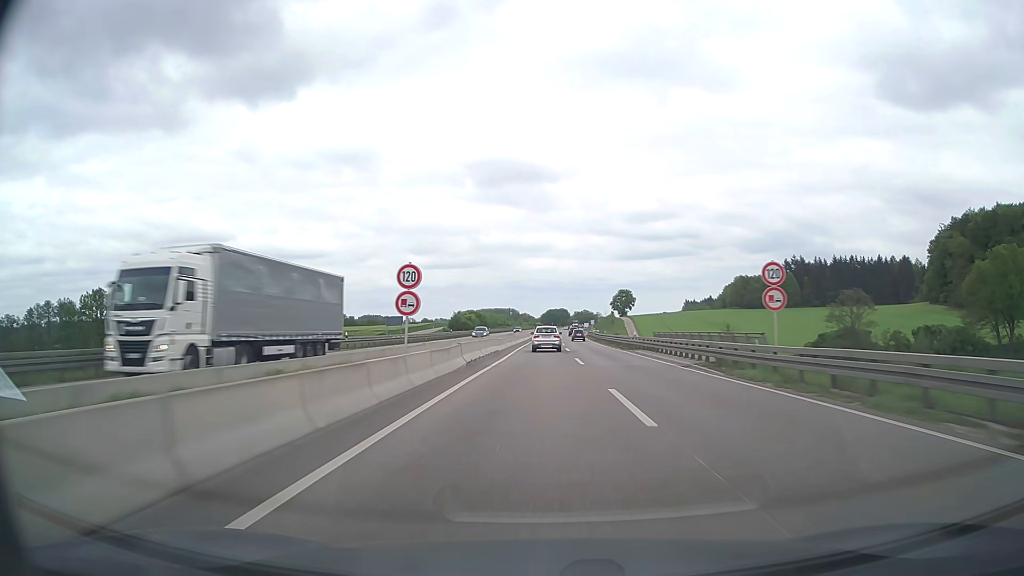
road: trunk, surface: asphalt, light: Day
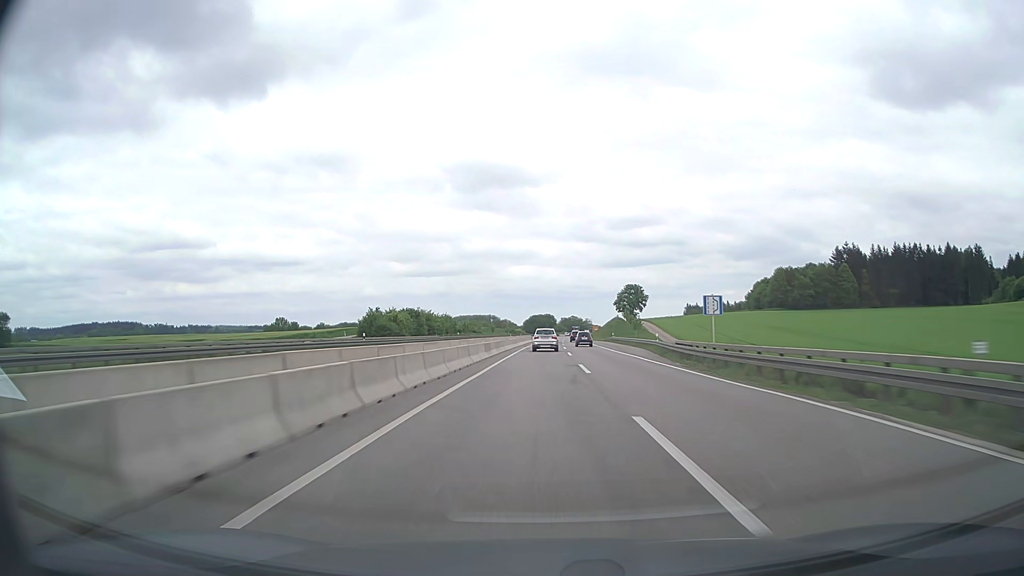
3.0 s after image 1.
(+1.0, +95.1) m; +1°
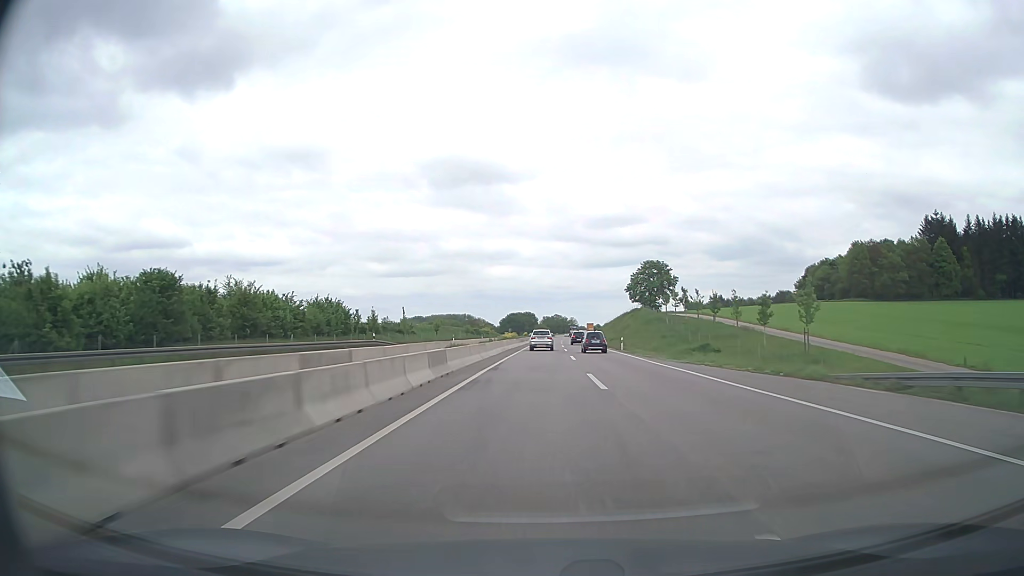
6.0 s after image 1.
(+1.3, +96.3) m; +2°
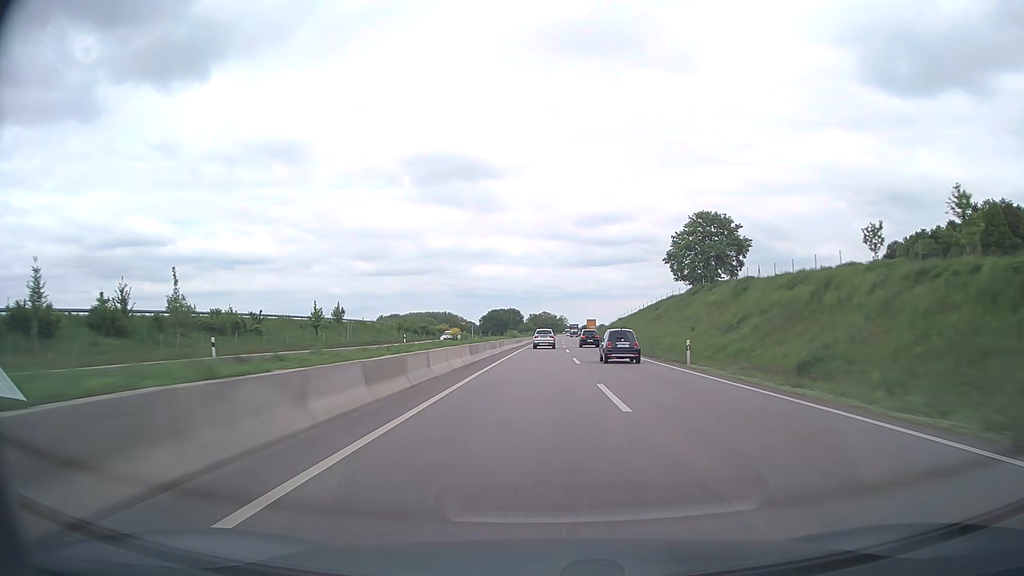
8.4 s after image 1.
(+0.8, +77.0) m; +1°
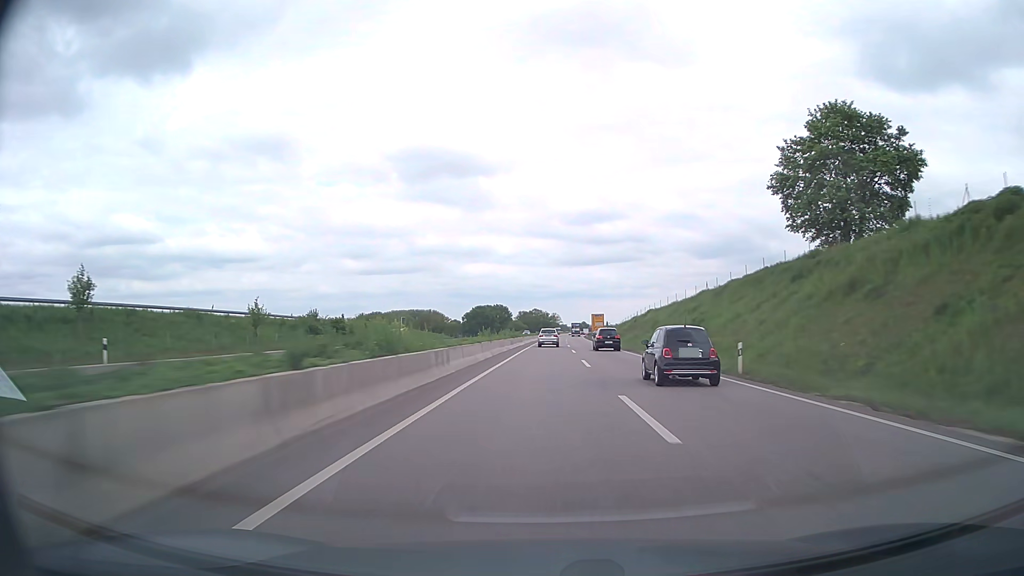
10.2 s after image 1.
(+0.3, +57.4) m; +1°
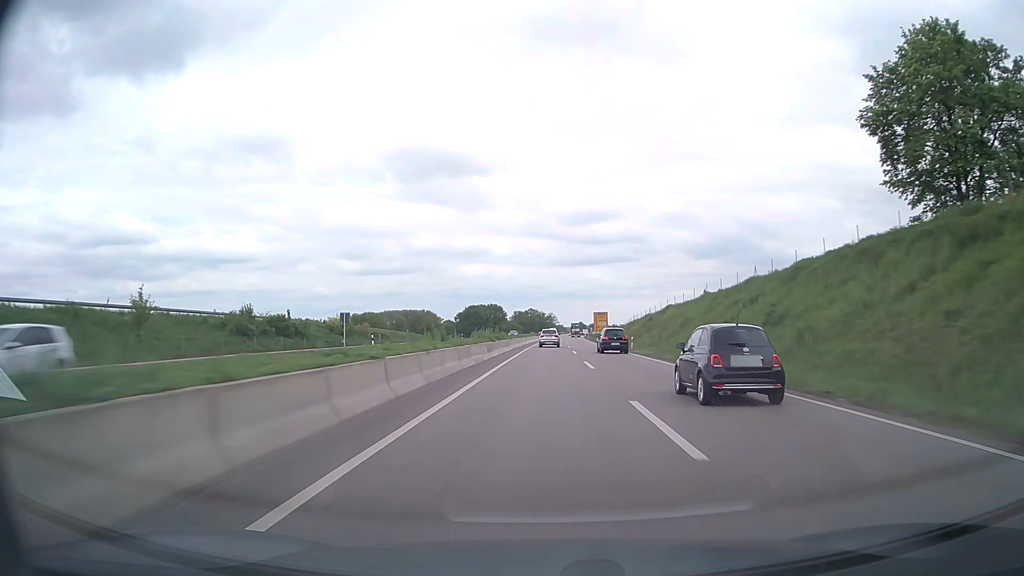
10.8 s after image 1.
(0.0, +19.1) m; 0°
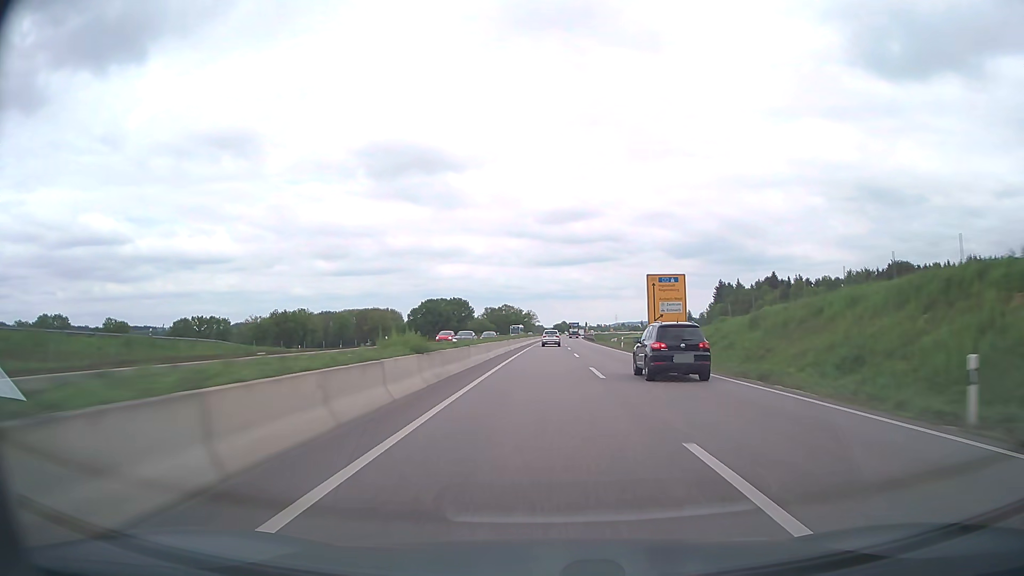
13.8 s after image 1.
(+1.5, +95.1) m; +2°
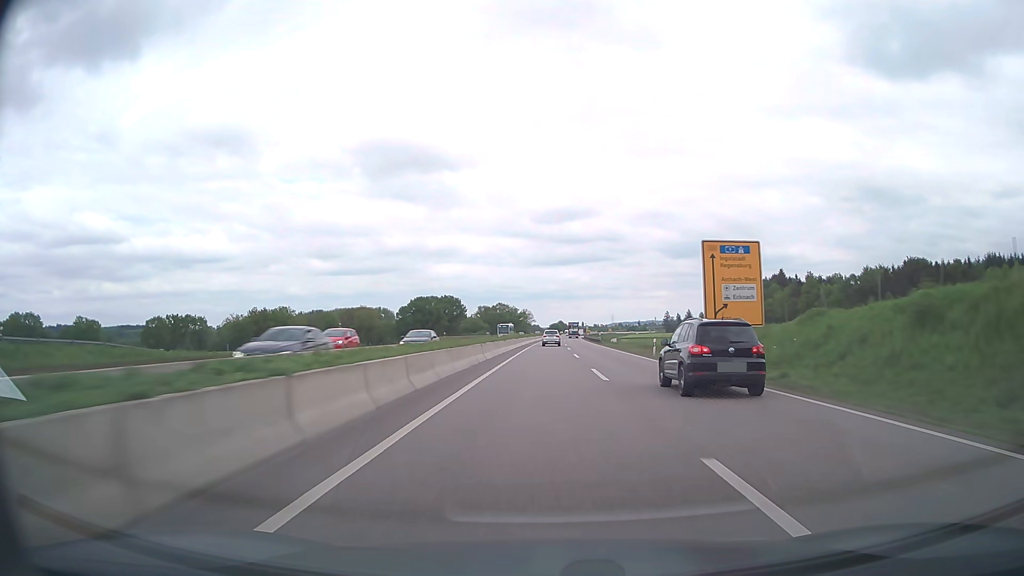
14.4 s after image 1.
(+0.1, +19.0) m; 0°
(0, +10) (0, +20) (0, +30) (0, +40) (0, +50) (+1, +60) (+1, +70) (+1, +80) (+1, +90) (+1, +100) m
